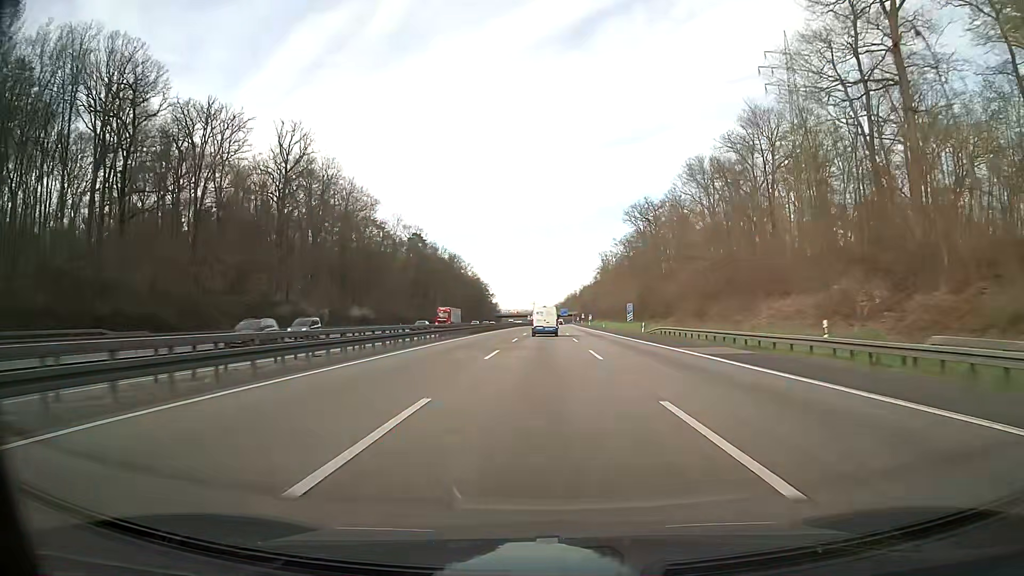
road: motorway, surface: asphalt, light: Day
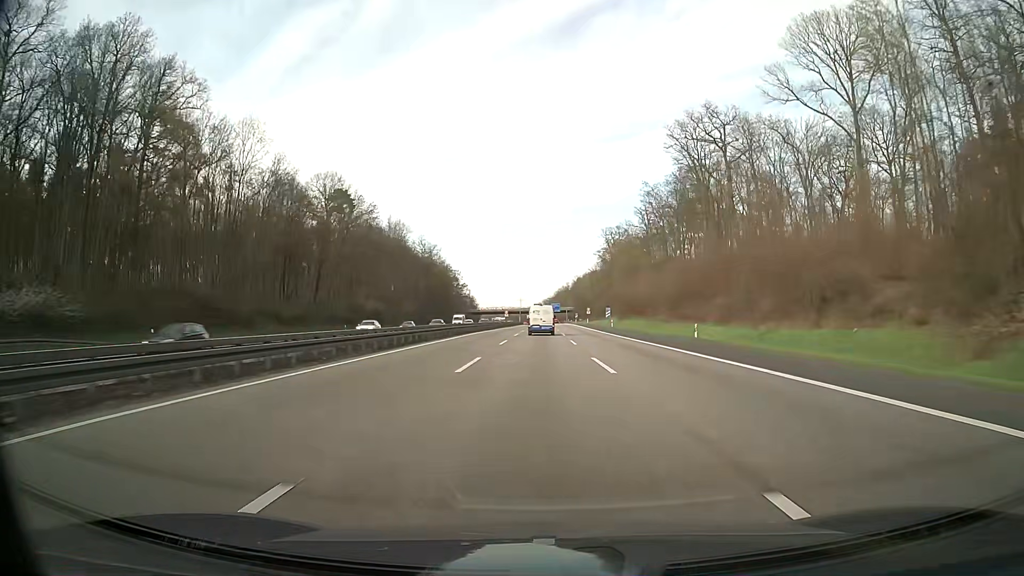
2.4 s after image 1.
(+0.8, +76.7) m; +1°
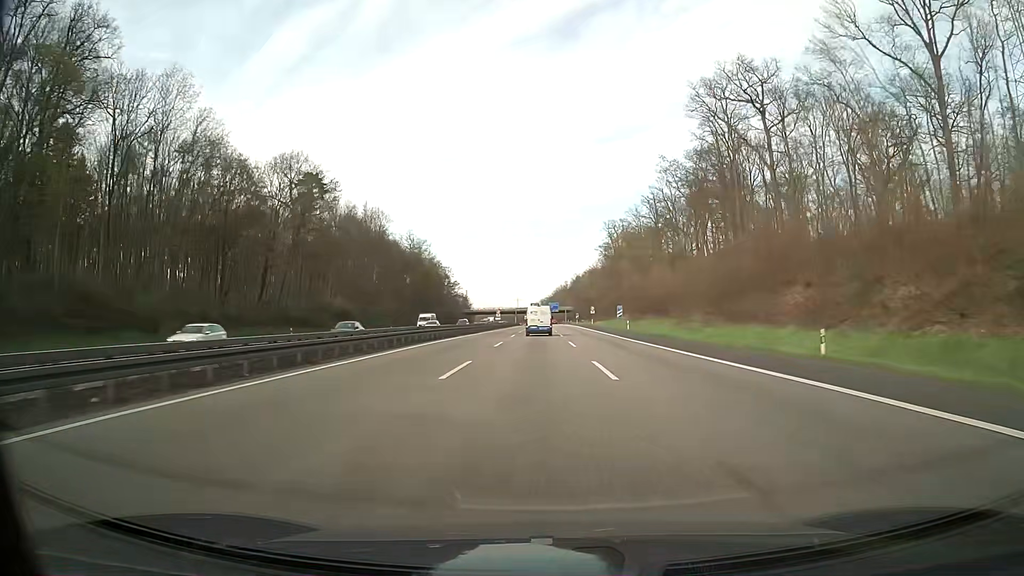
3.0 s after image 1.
(0.0, +19.3) m; 0°
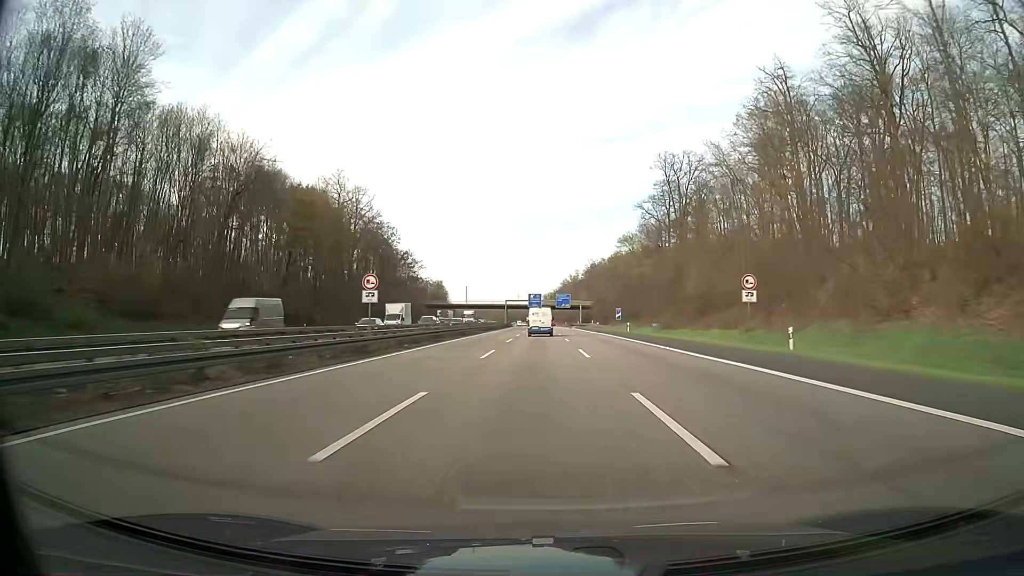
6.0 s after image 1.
(-0.2, +97.1) m; 0°
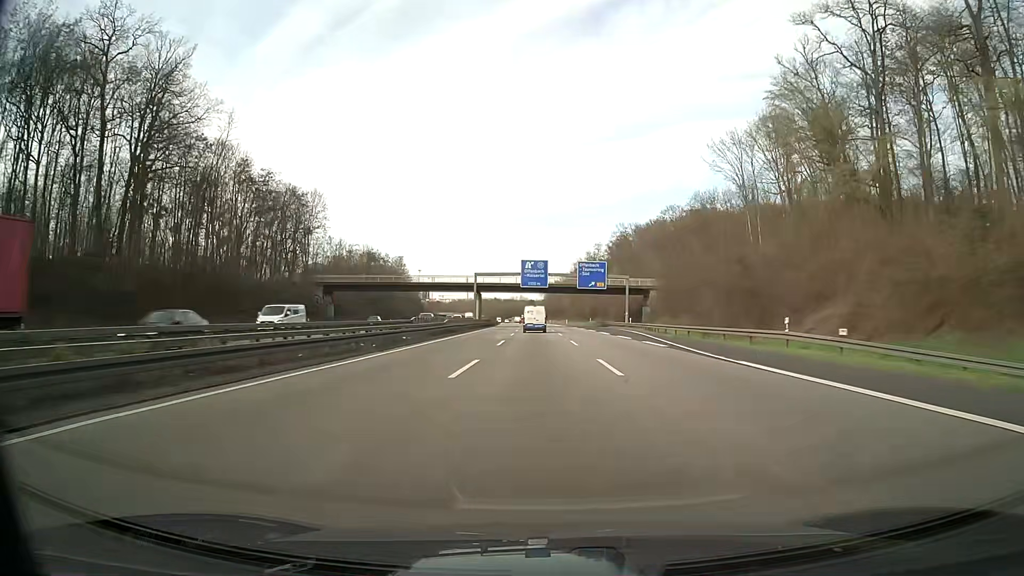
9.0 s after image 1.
(-0.2, +97.5) m; 0°
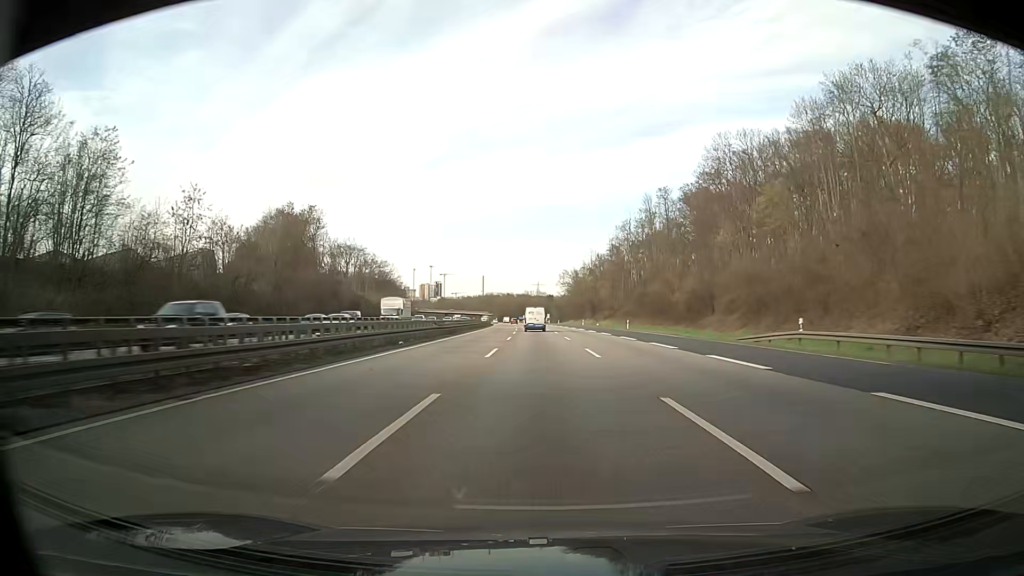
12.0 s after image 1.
(-1.3, +97.7) m; -2°
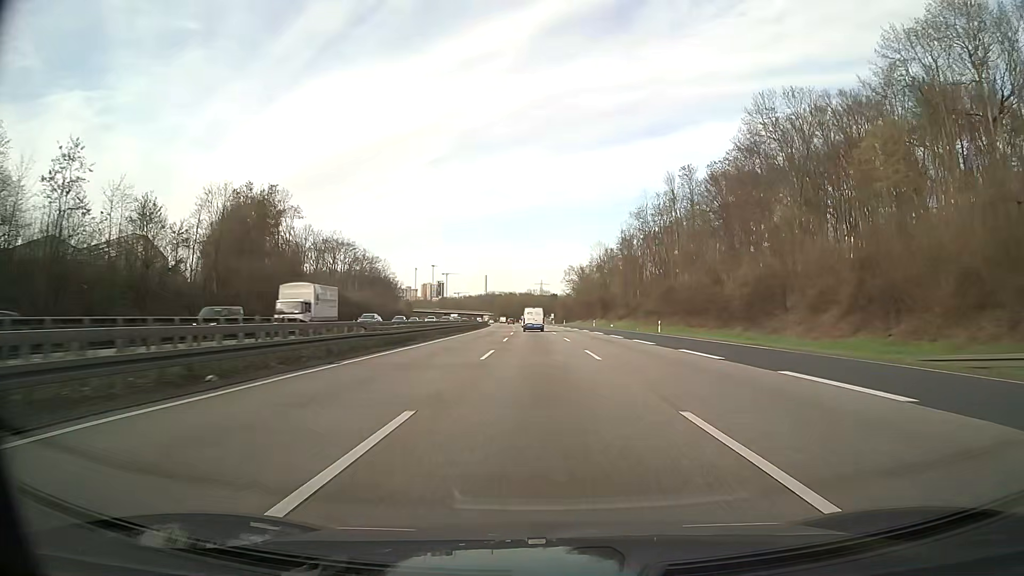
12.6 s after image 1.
(+0.1, +19.5) m; -1°
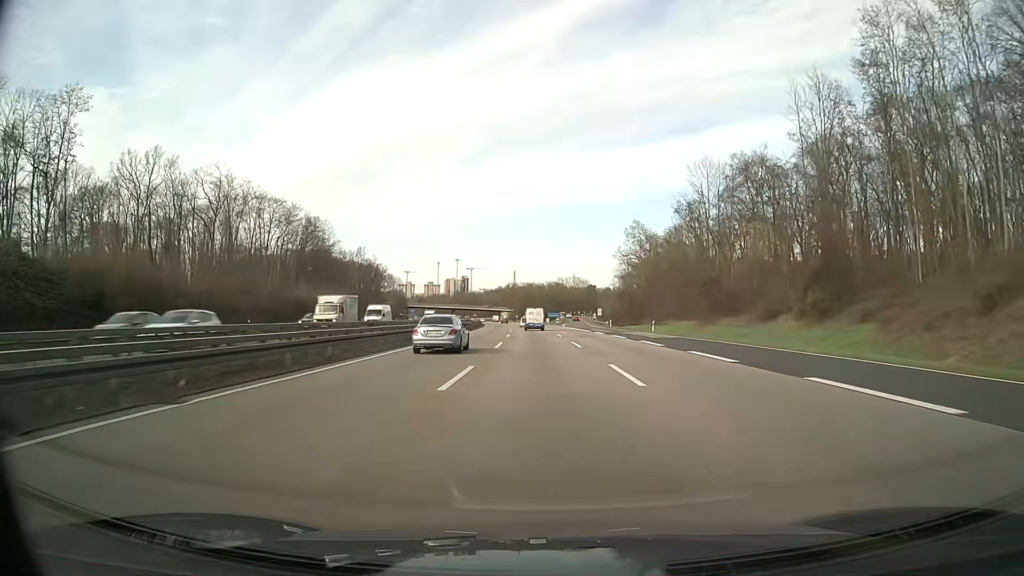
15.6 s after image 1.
(-1.6, +97.3) m; -2°
(0, +10) (0, +20) (0, +30) (0, +40) (-1, +50) (-1, +60) (-1, +70) (-2, +80) (-2, +90) (-3, +100) m
